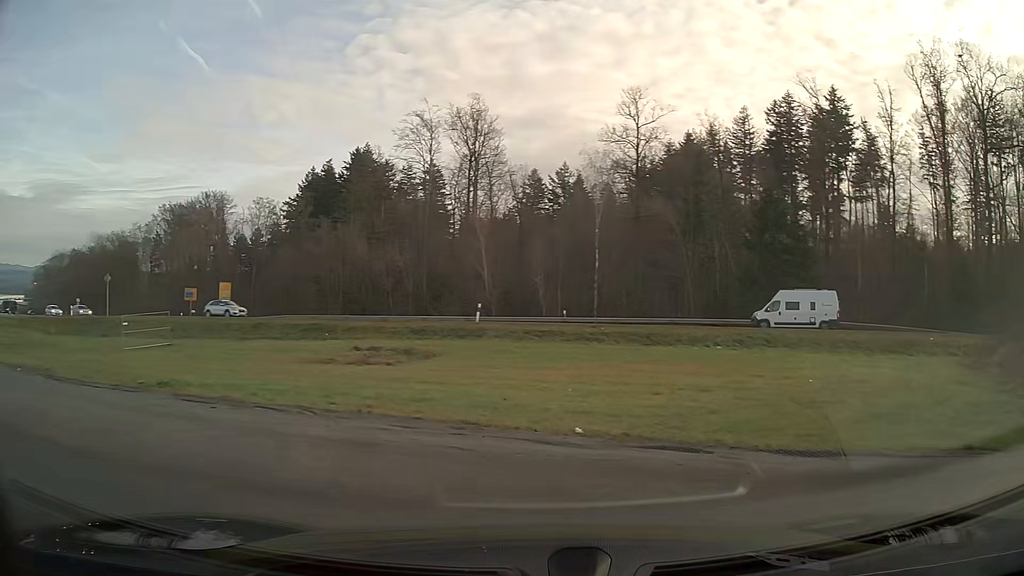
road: secondary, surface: asphalt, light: Day
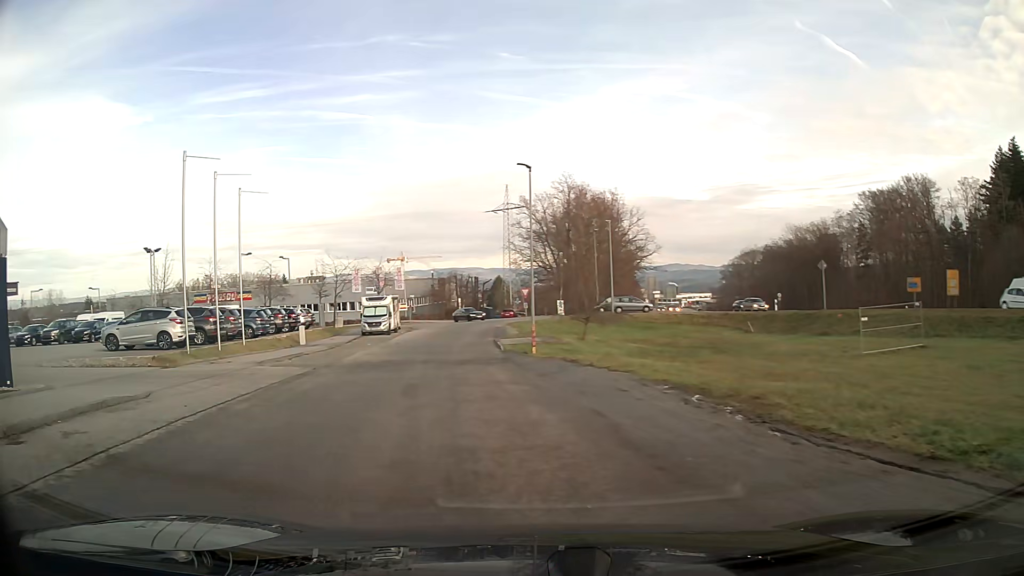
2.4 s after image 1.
(-5.8, +8.7) m; -56°
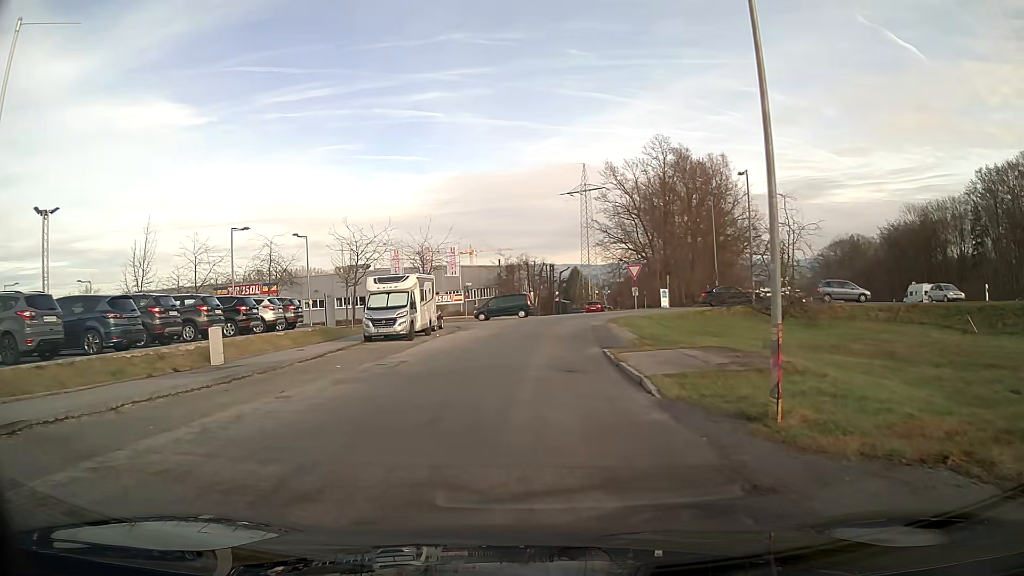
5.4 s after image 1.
(-1.6, +20.2) m; -5°
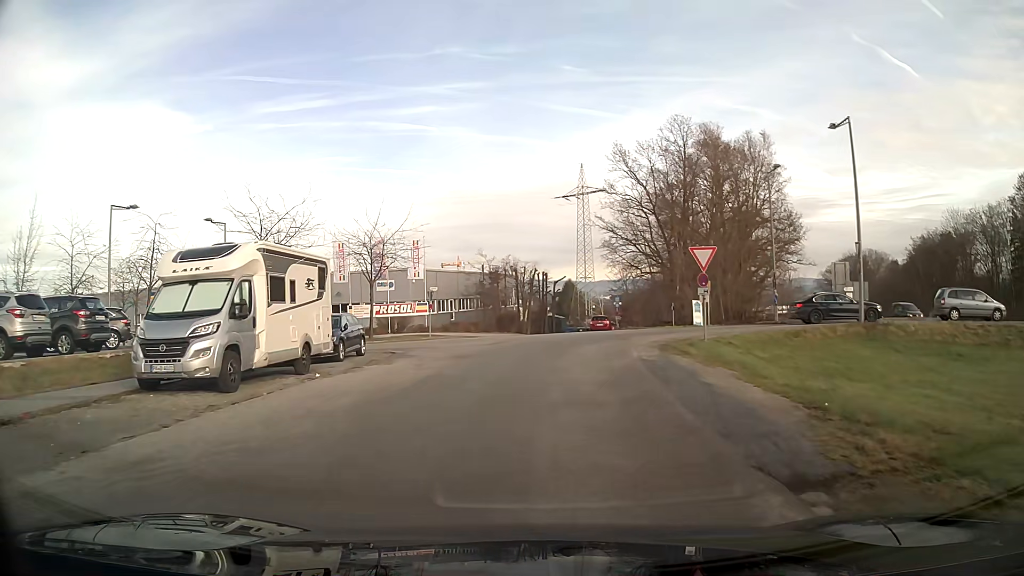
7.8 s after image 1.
(+0.1, +16.5) m; +1°
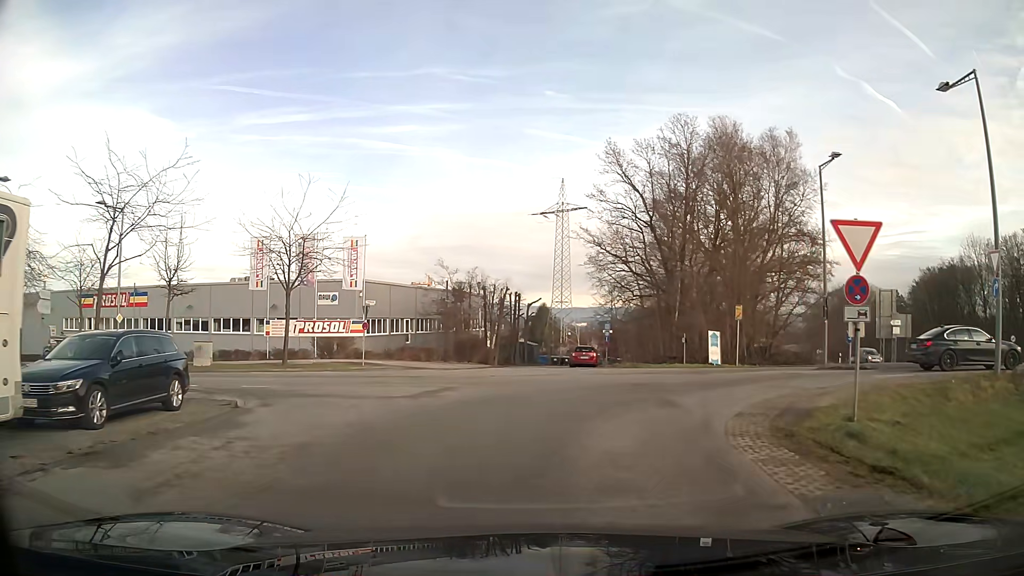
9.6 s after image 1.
(+0.2, +11.0) m; +3°
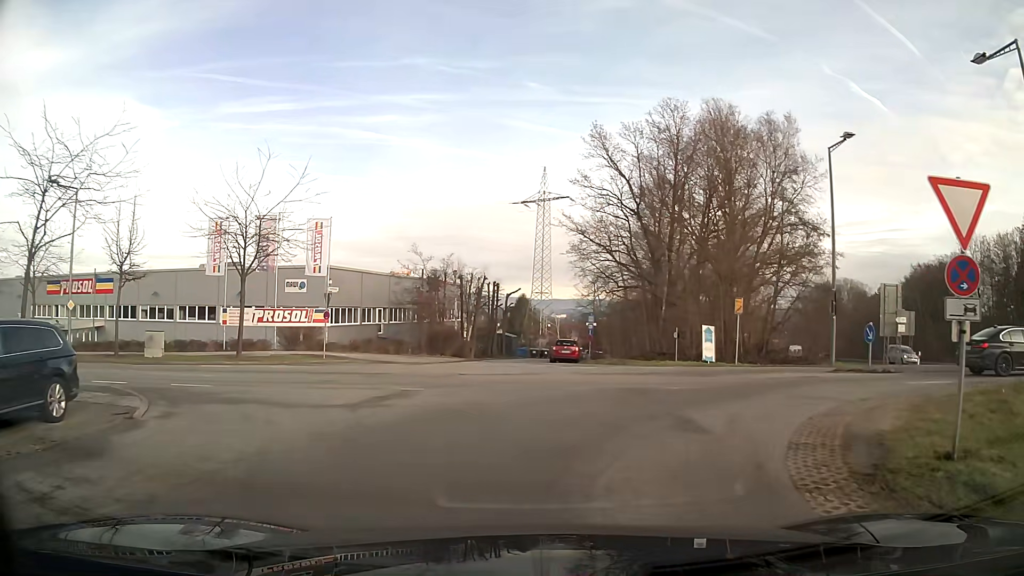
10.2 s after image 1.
(0.0, +3.0) m; +2°
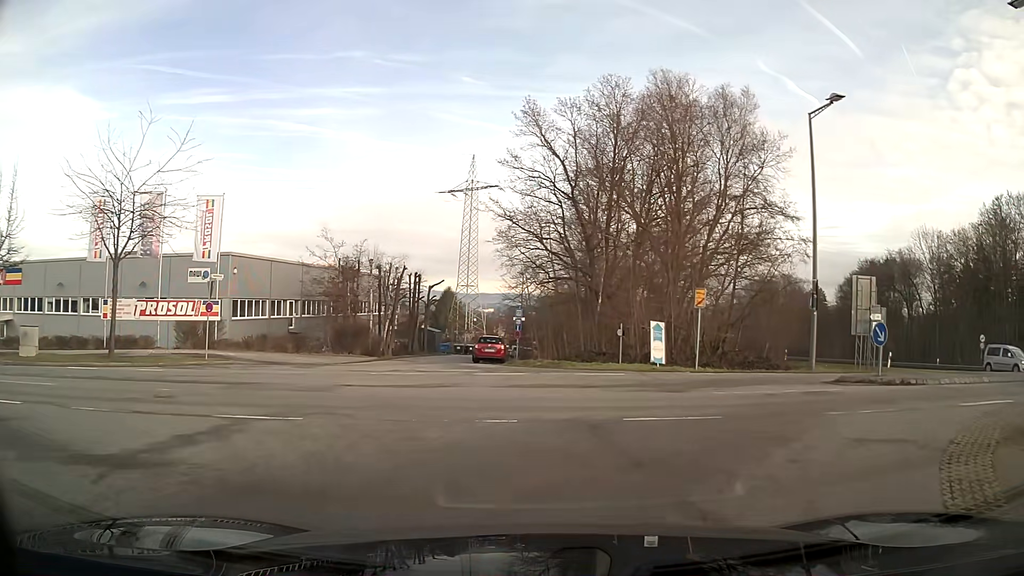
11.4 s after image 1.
(+0.3, +5.0) m; +7°
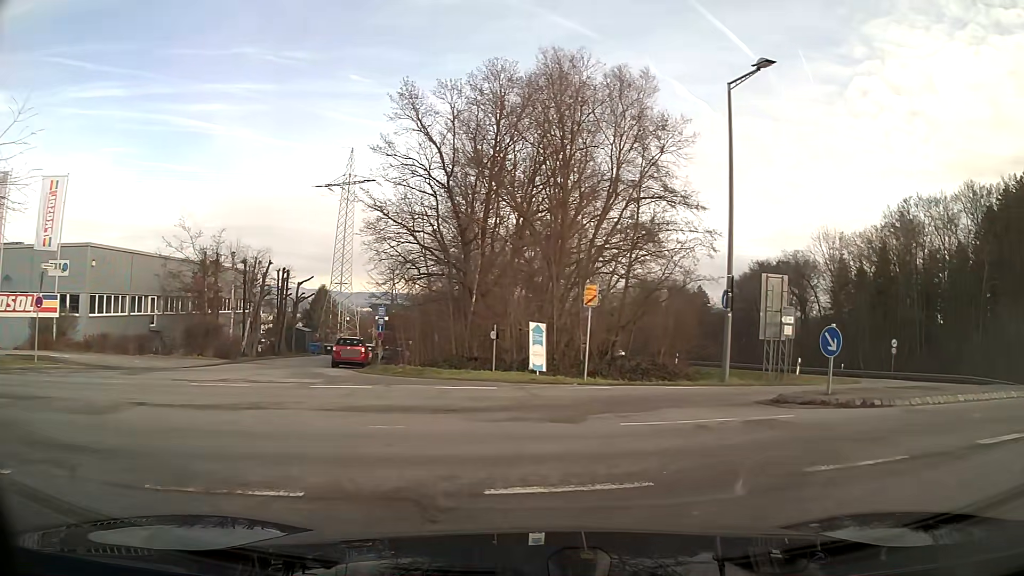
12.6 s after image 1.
(+0.3, +3.8) m; +13°
(+4, +9) (+13, +13) (+22, +9) (+28, +1) (+33, -8) (+37, -17) (+42, -26) (+46, -35) (+51, -44) (+56, -52) m
